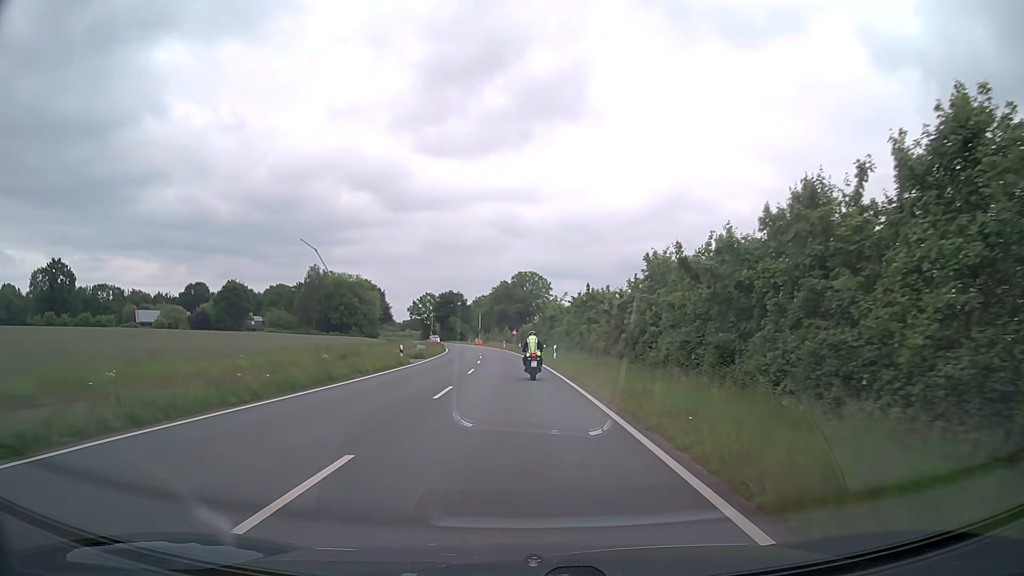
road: secondary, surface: asphalt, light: Day
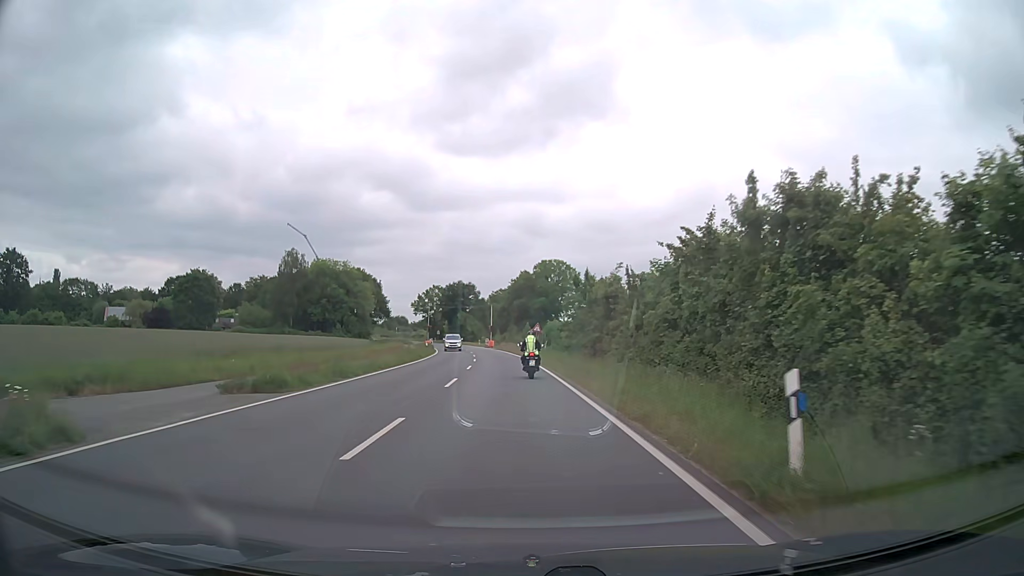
(-0.6, +32.4) m; -2°
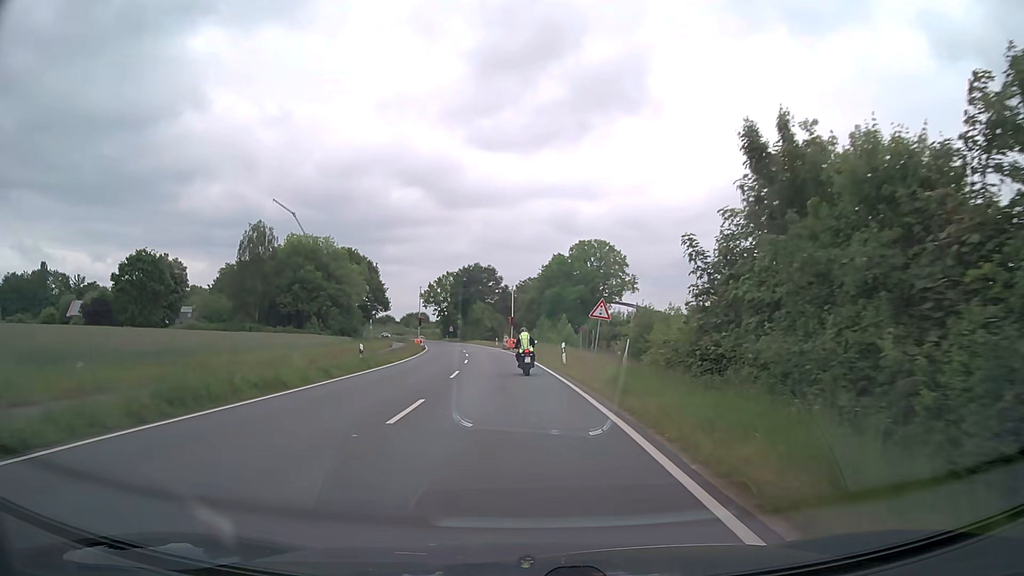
(-0.7, +33.1) m; -2°
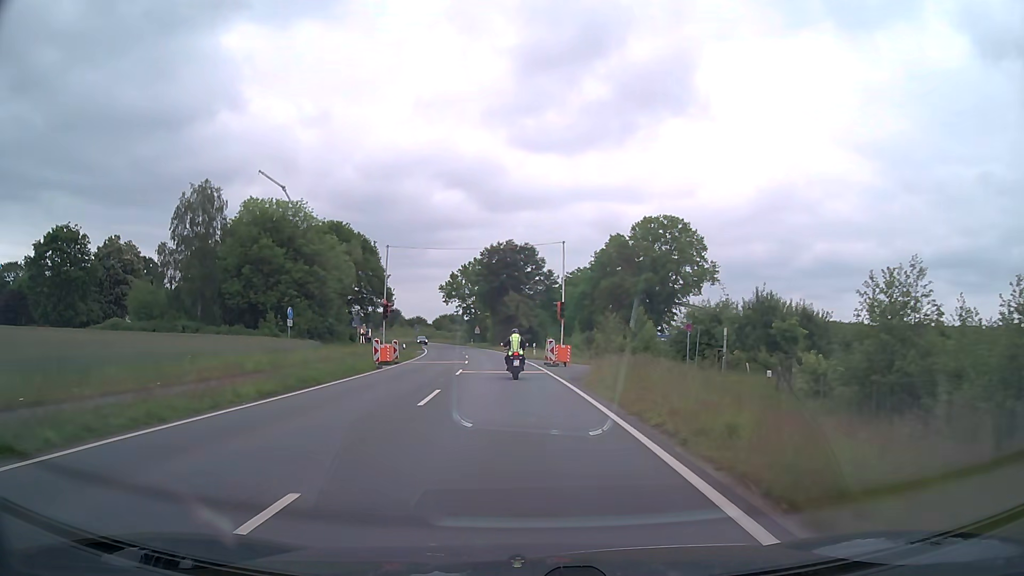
(-1.1, +33.4) m; -4°
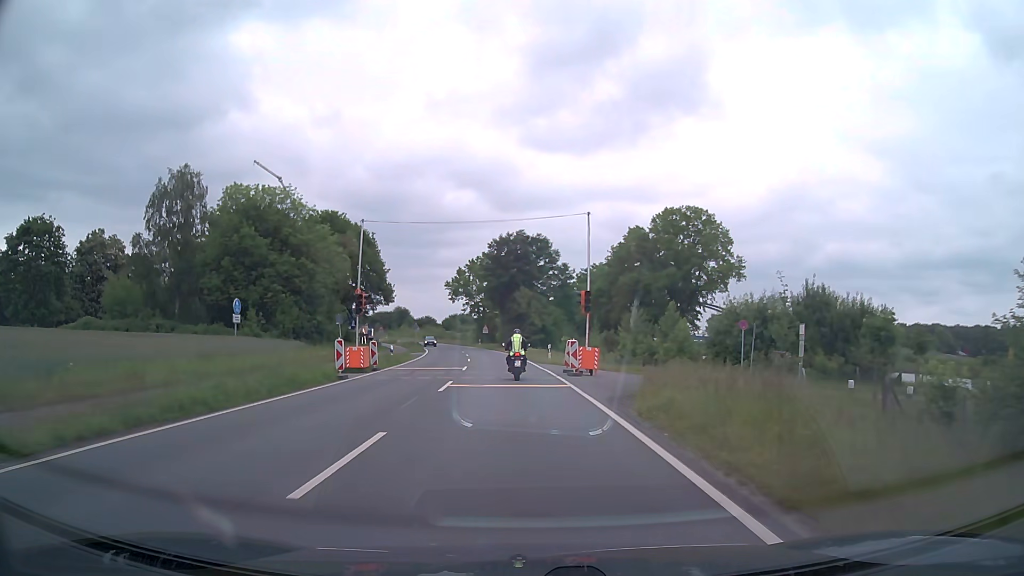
(-0.1, +8.3) m; -1°
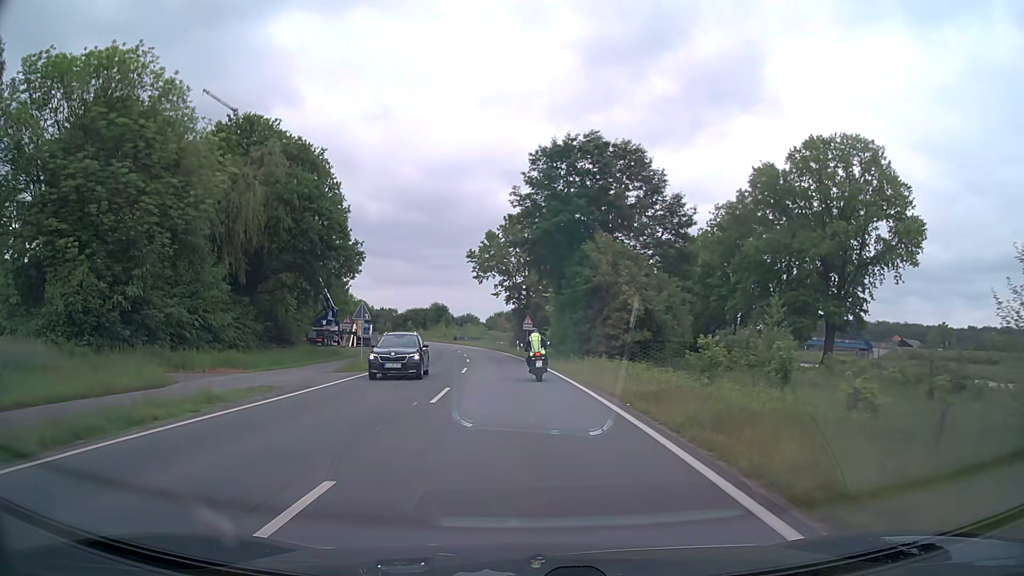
(-1.5, +40.0) m; -4°
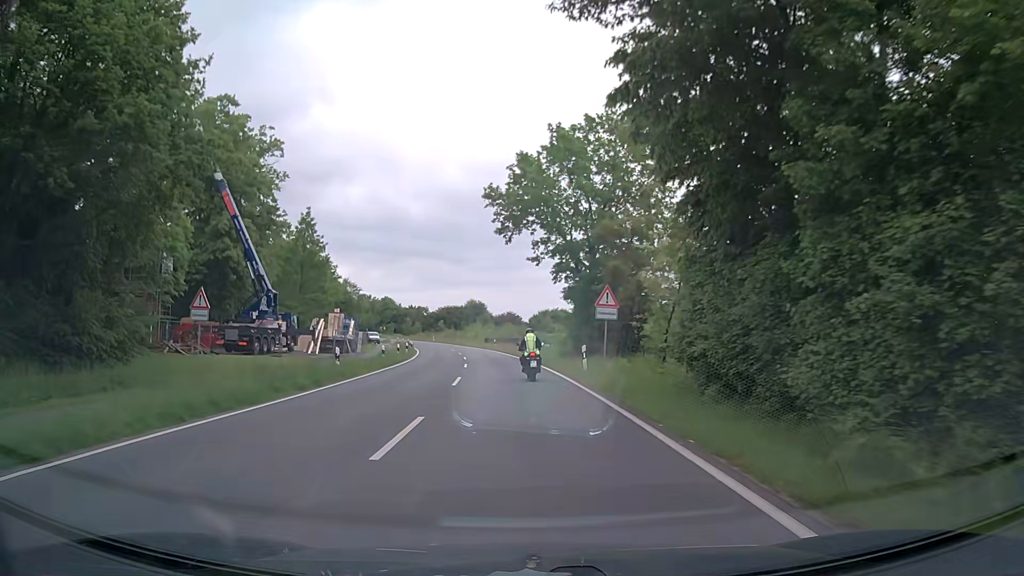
(-1.1, +31.1) m; -4°
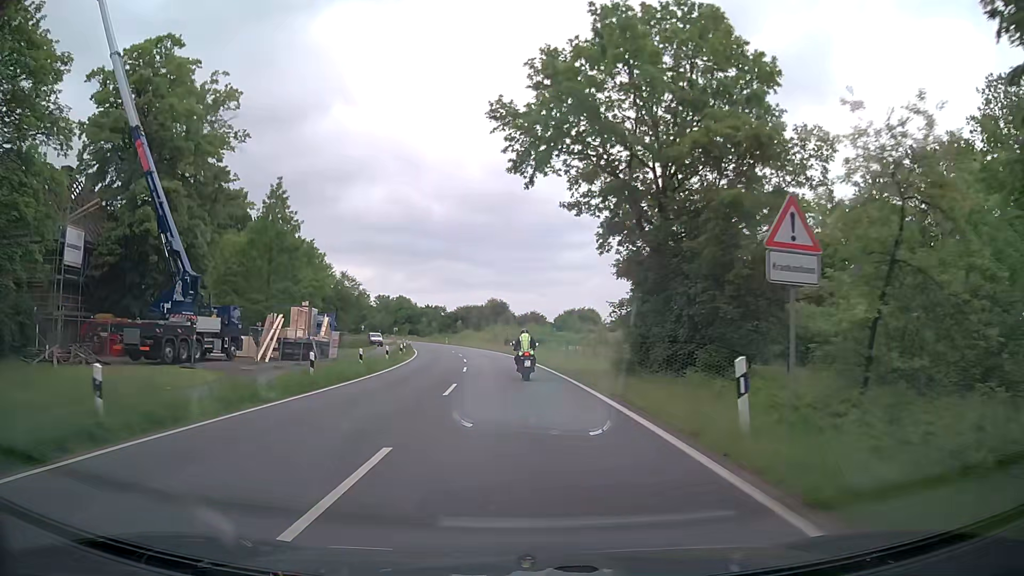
(-0.3, +15.4) m; -2°
(0, +10) (0, +20) (-1, +30) (-2, +40) (-3, +50) (-4, +60) (-6, +70) (-7, +80) (-9, +89) (-12, +99) m
